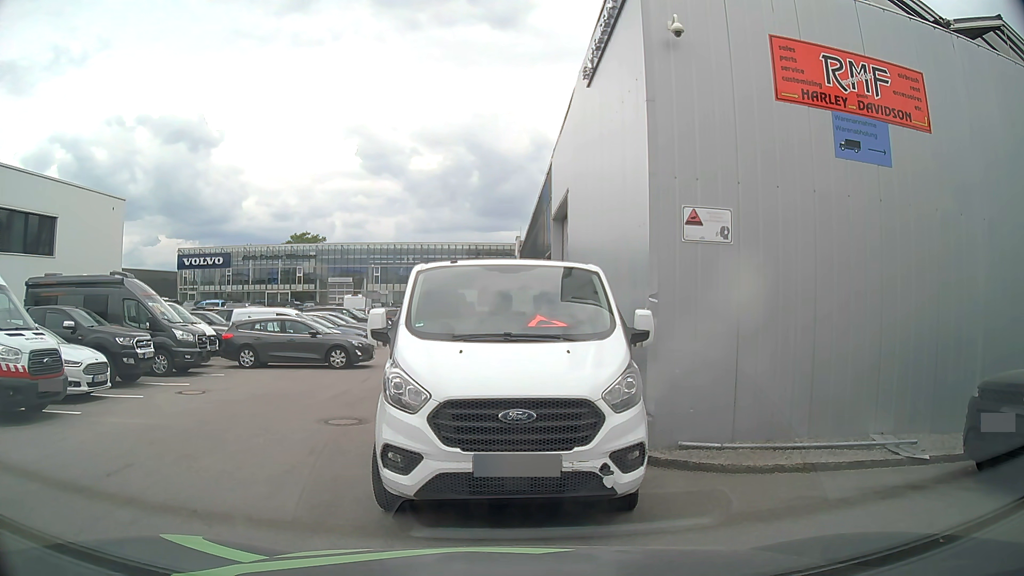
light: Day
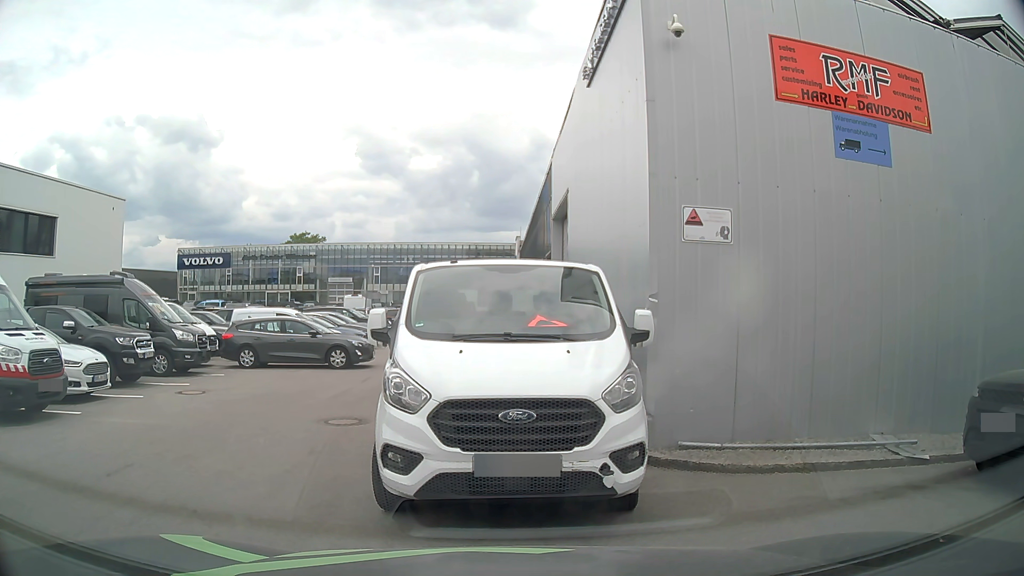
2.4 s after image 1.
(0.0, 0.0) m; 0°
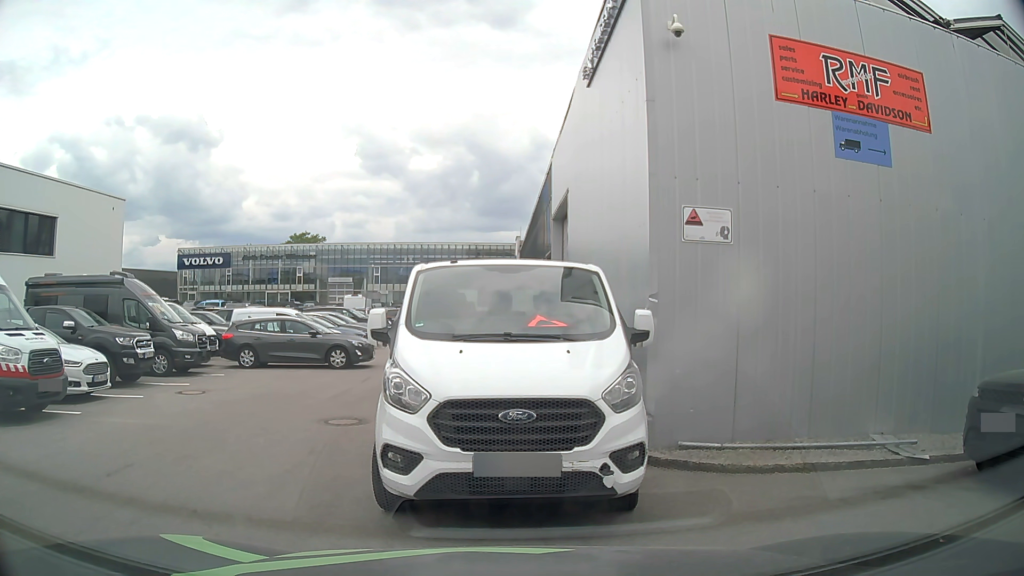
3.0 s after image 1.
(0.0, 0.0) m; 0°
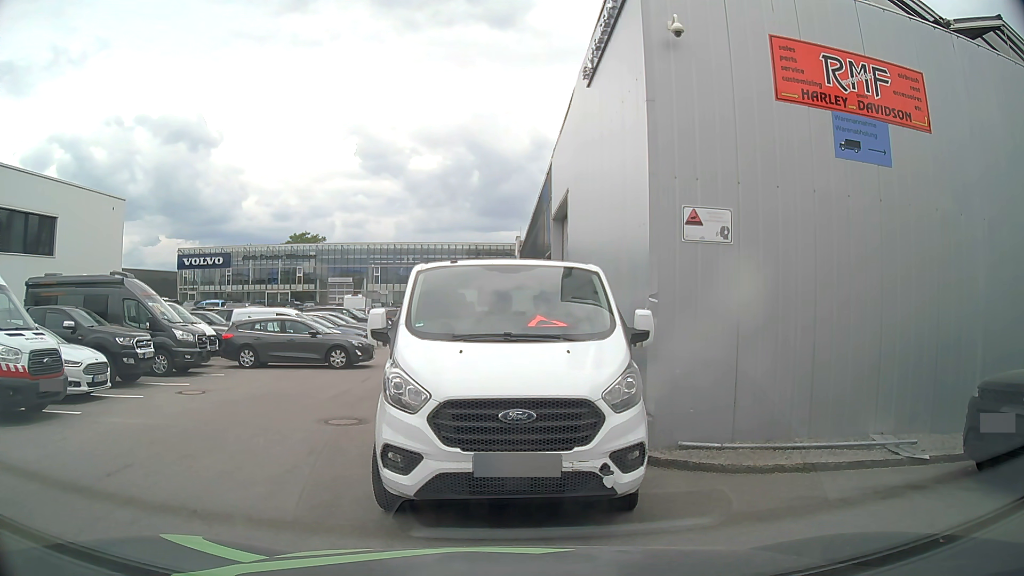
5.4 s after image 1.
(0.0, 0.0) m; 0°
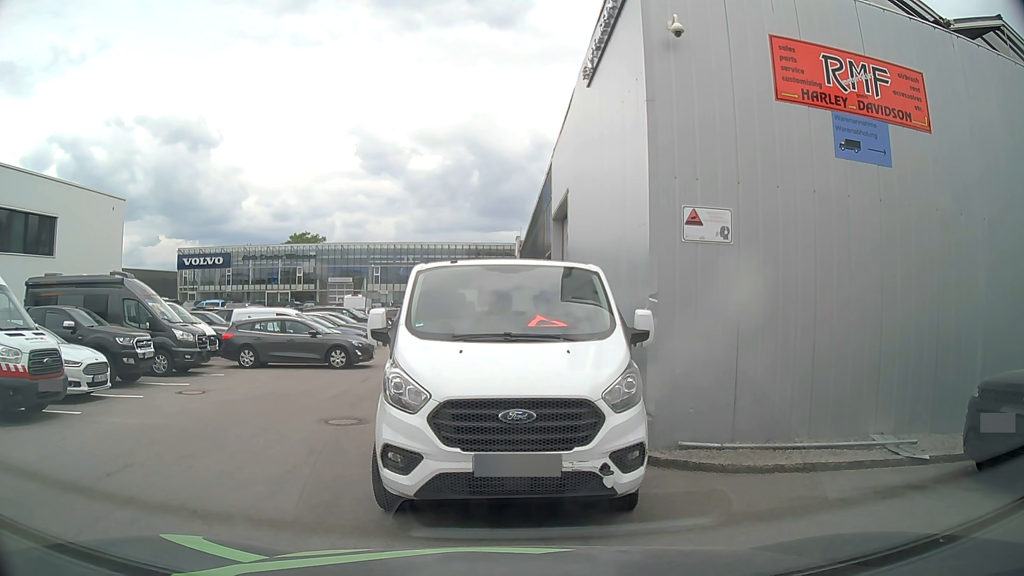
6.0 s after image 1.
(0.0, 0.0) m; 0°
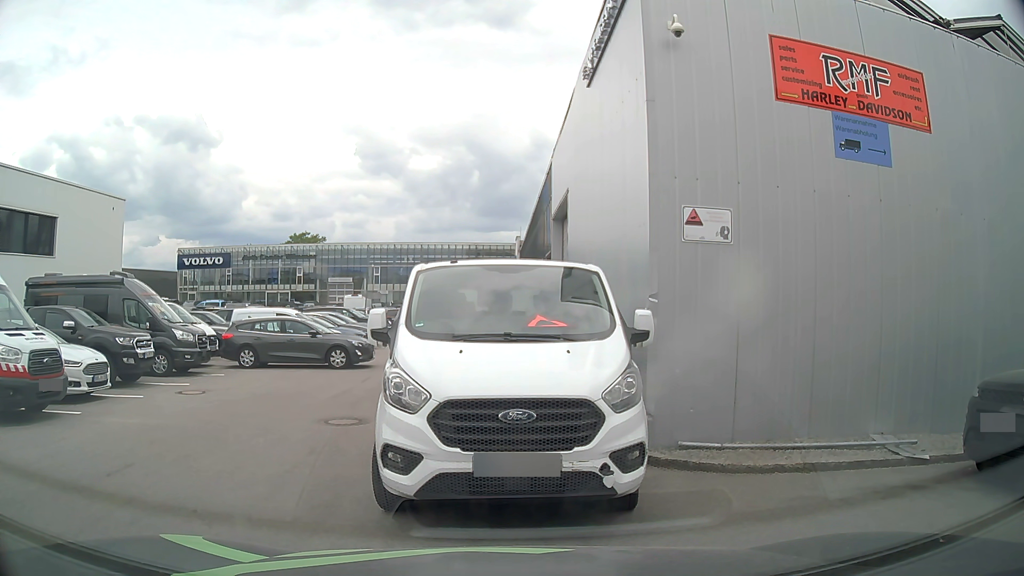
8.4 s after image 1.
(0.0, 0.0) m; 0°
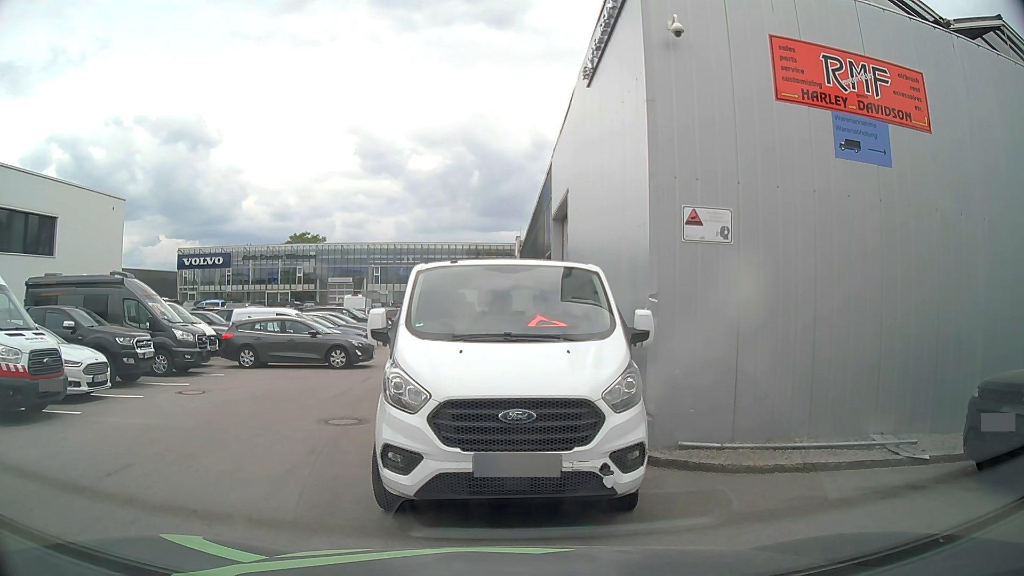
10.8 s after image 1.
(0.0, 0.0) m; 0°
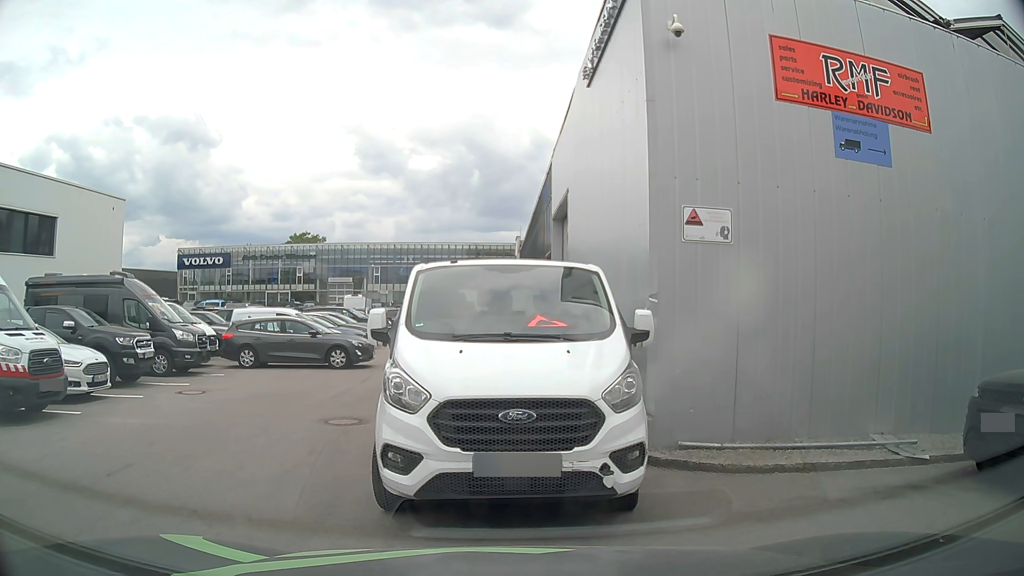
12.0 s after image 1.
(0.0, 0.0) m; 0°
